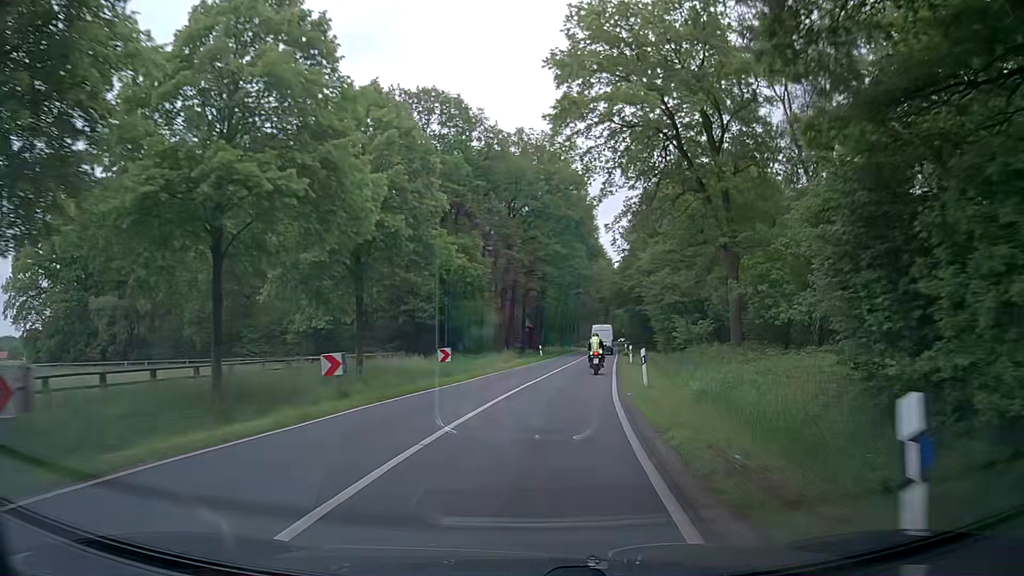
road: secondary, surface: asphalt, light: Day
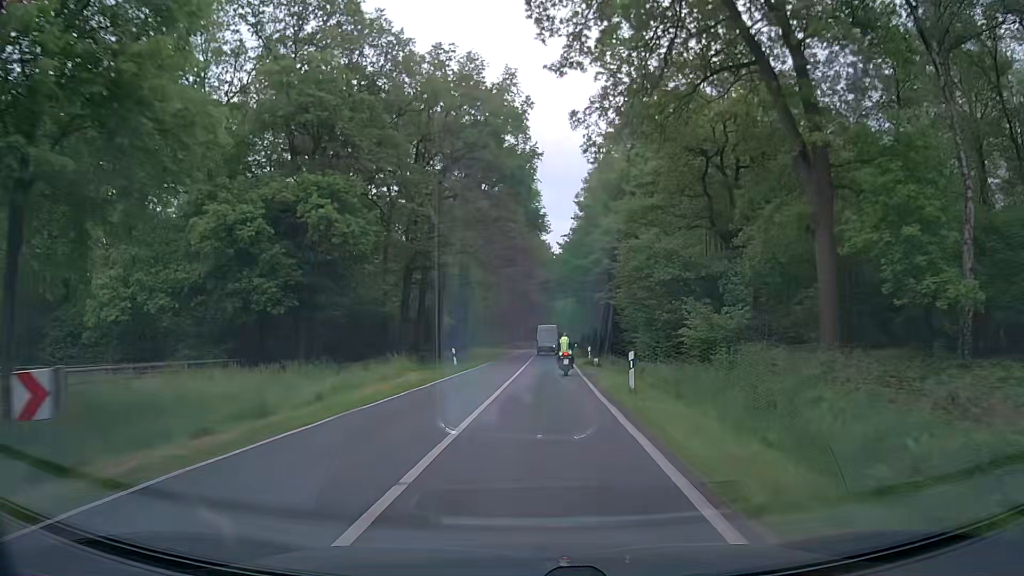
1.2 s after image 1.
(+1.4, +20.7) m; +6°
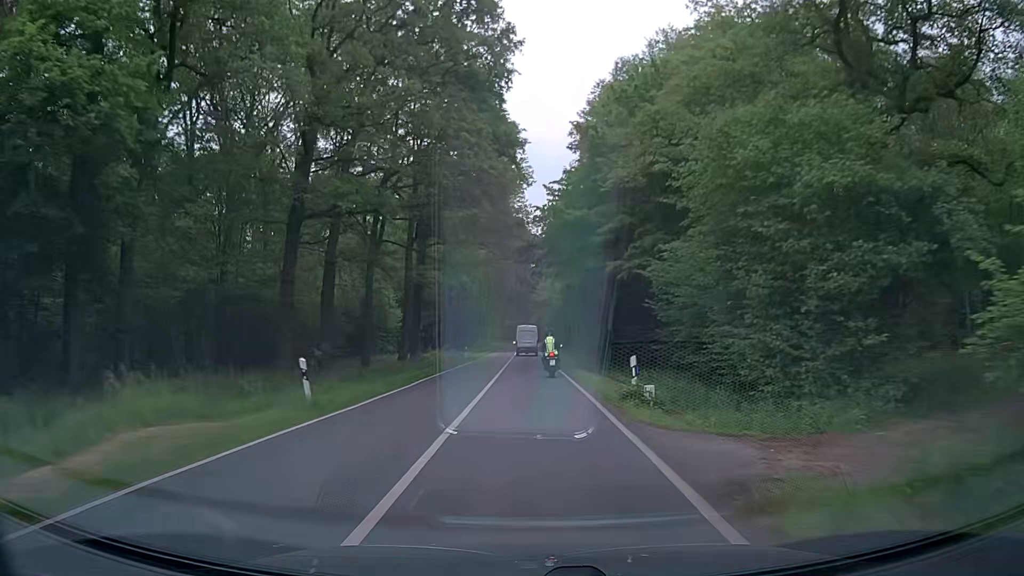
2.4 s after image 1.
(+0.5, +21.1) m; +2°
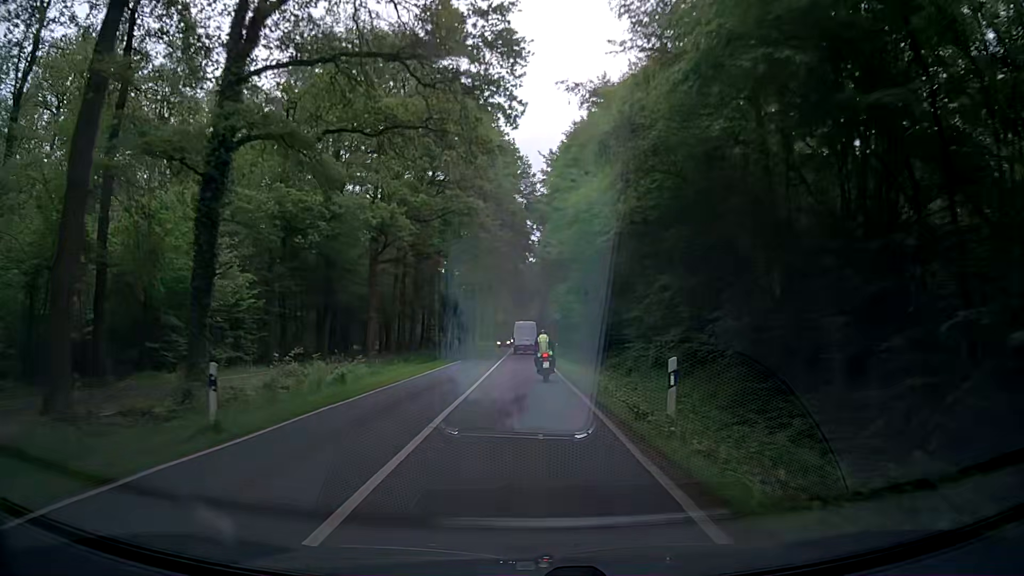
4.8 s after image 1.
(-0.2, +42.8) m; 0°
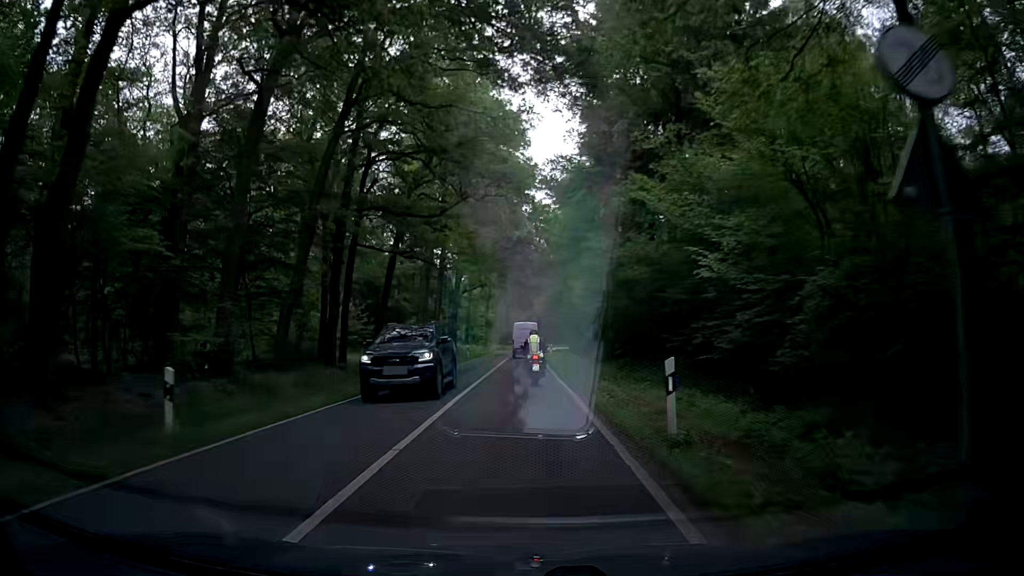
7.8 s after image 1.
(-0.3, +51.0) m; 0°
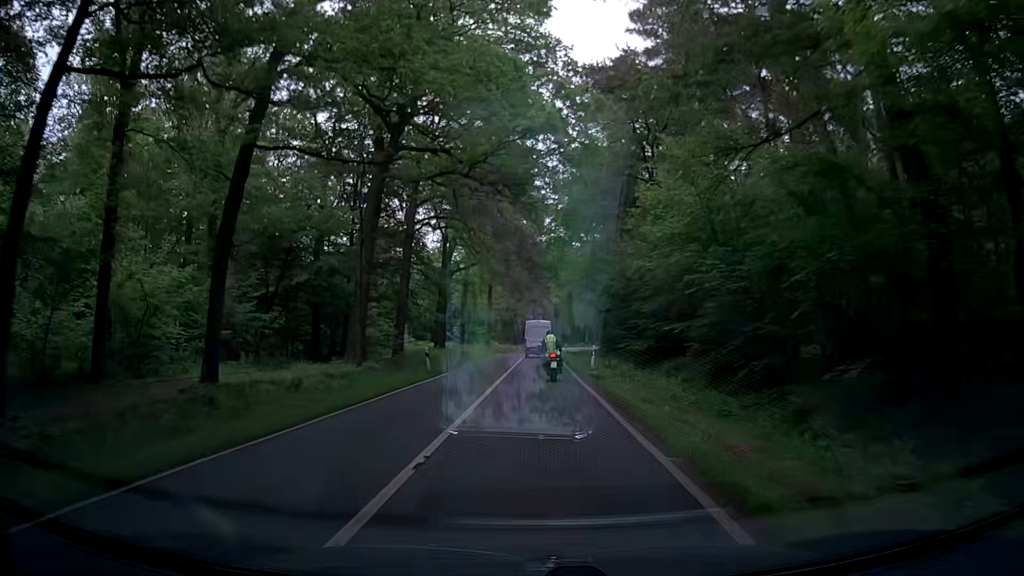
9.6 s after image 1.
(-0.2, +29.3) m; -1°
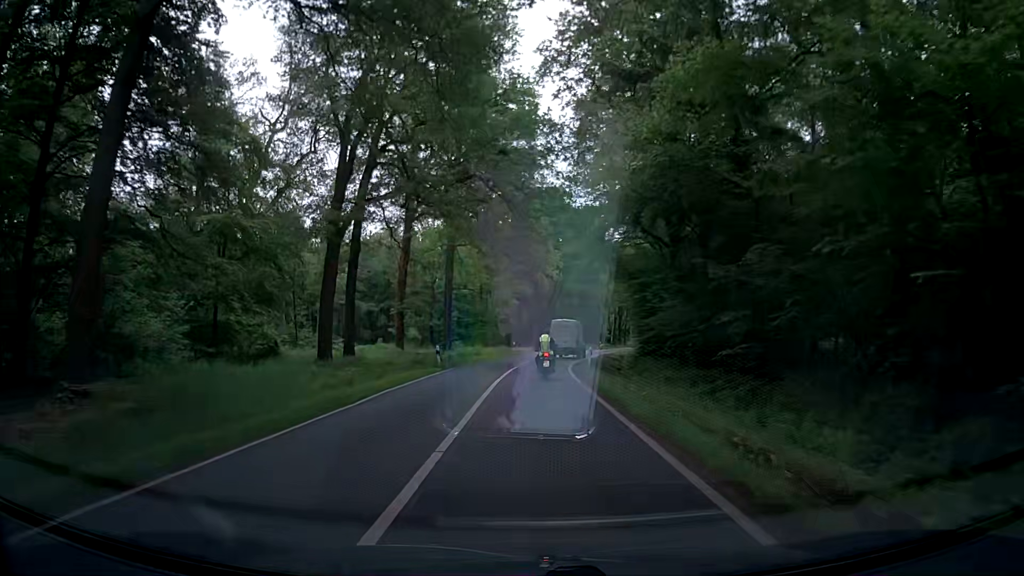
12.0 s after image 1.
(+0.4, +38.4) m; +1°
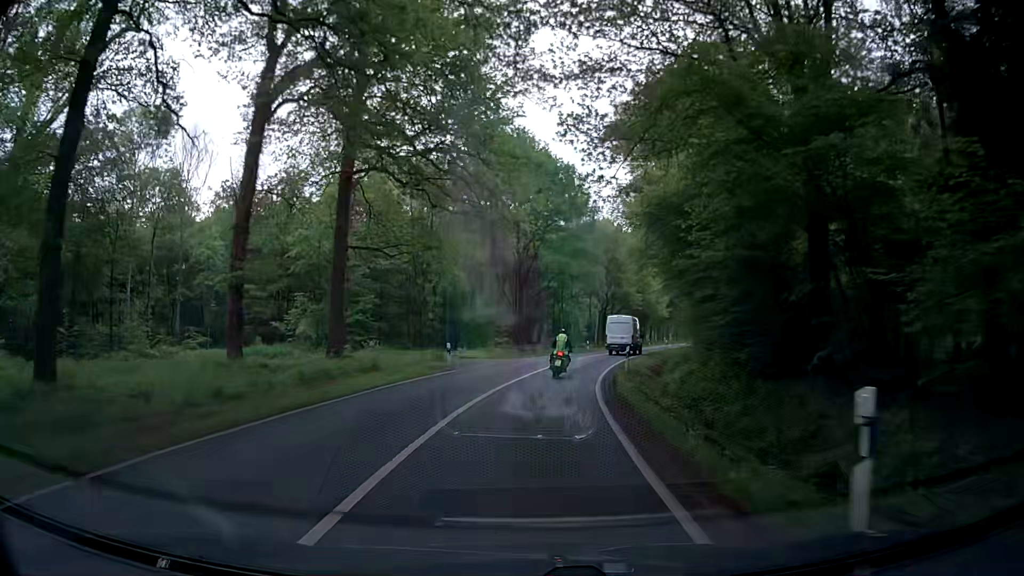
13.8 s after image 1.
(+0.2, +27.7) m; +1°
(0, +10) (+1, +20) (+3, +30) (+5, +40) (+8, +49) (+11, +59) (+14, +68) (+17, +78) (+20, +87) (+24, +97) m
